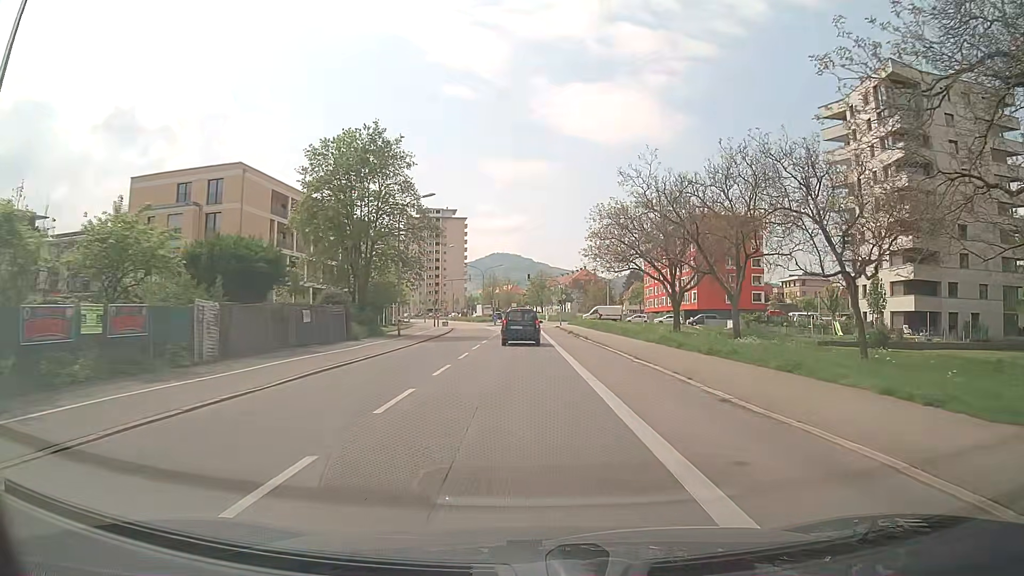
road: secondary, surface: asphalt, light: Day
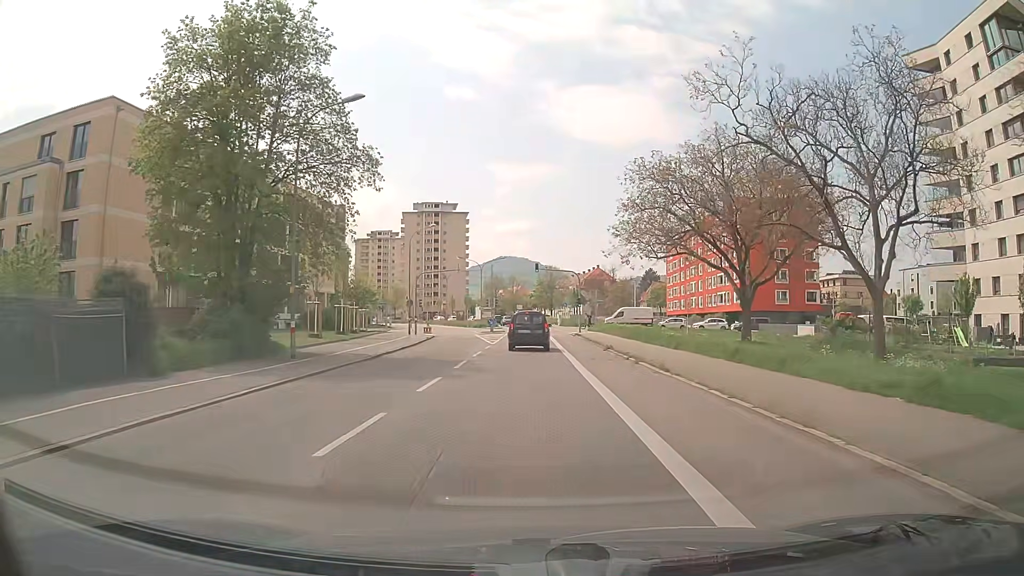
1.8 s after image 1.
(-0.1, +20.7) m; -1°
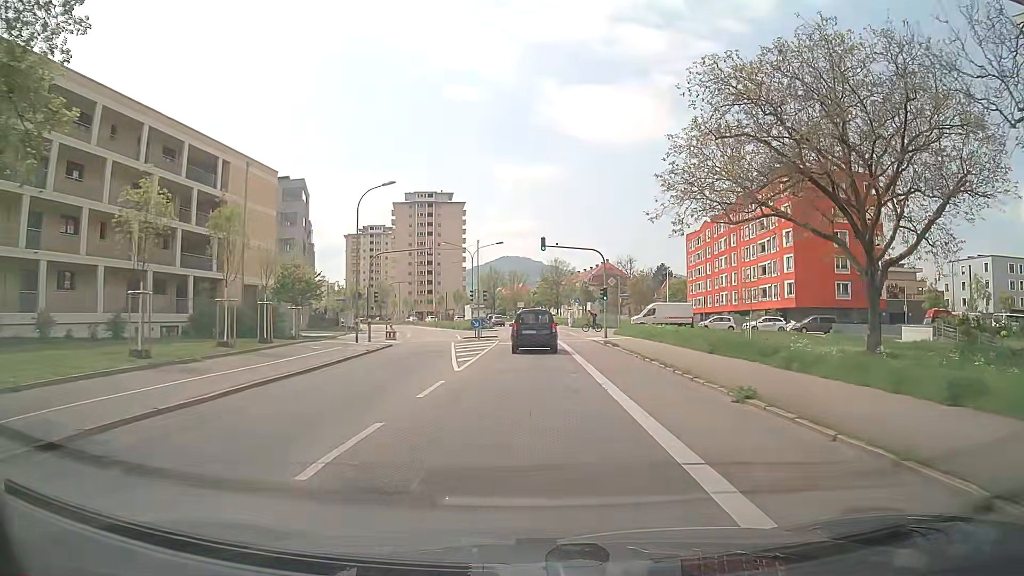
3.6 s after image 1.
(0.0, +18.9) m; 0°
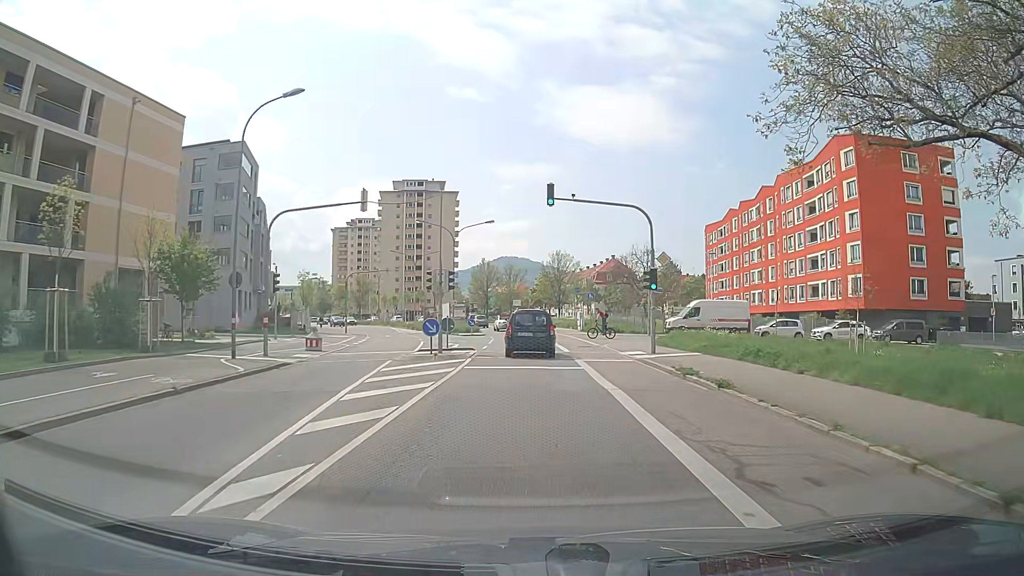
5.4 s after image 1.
(0.0, +17.0) m; 0°
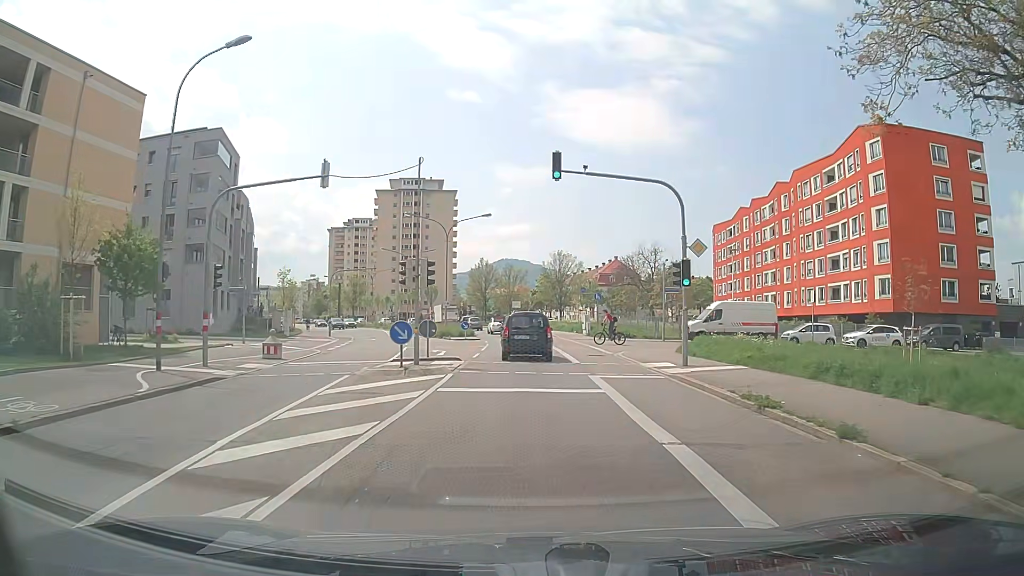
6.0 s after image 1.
(0.0, +5.3) m; +1°
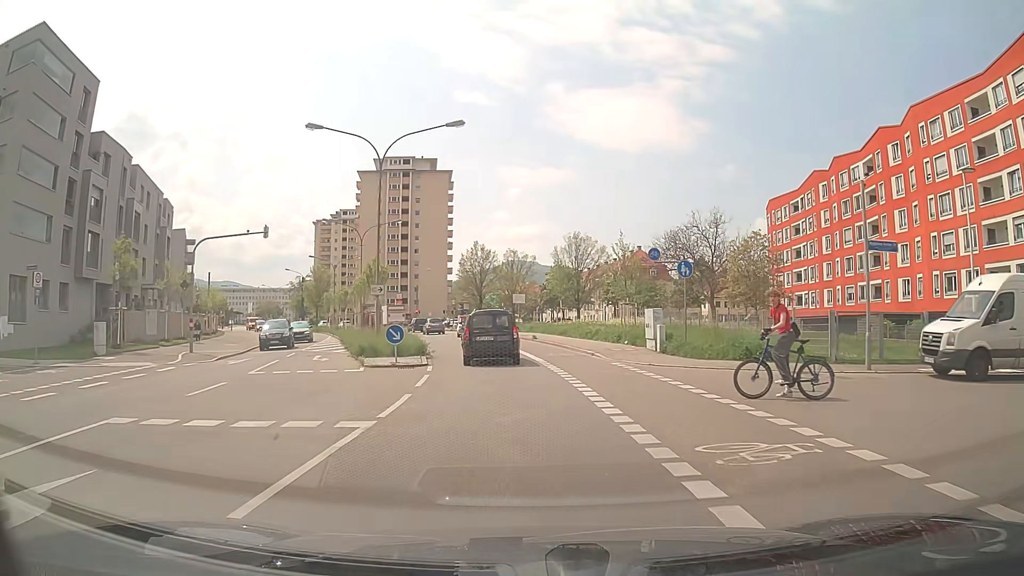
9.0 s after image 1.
(-0.1, +26.2) m; -1°
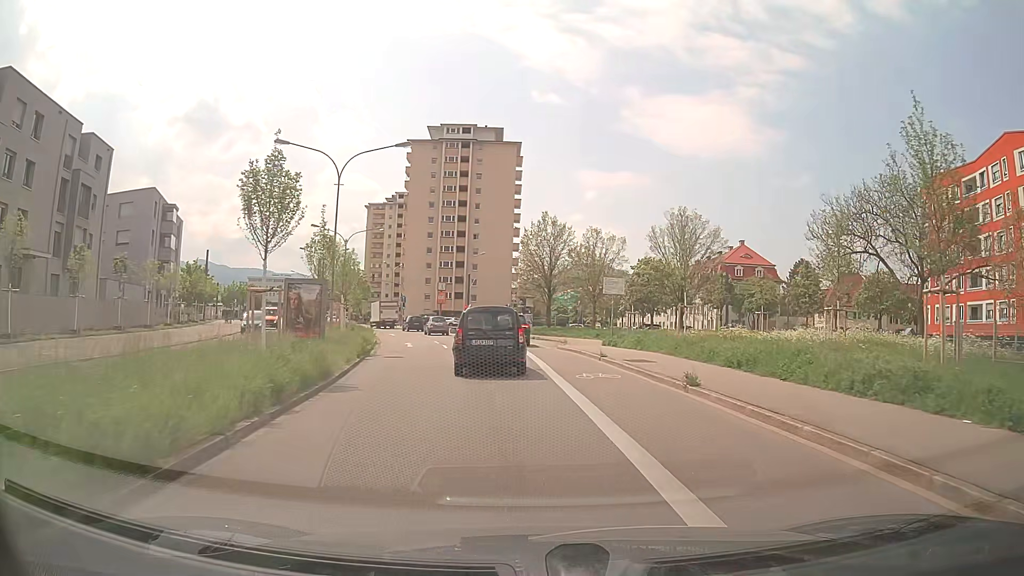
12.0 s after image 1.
(-1.3, +25.2) m; -6°
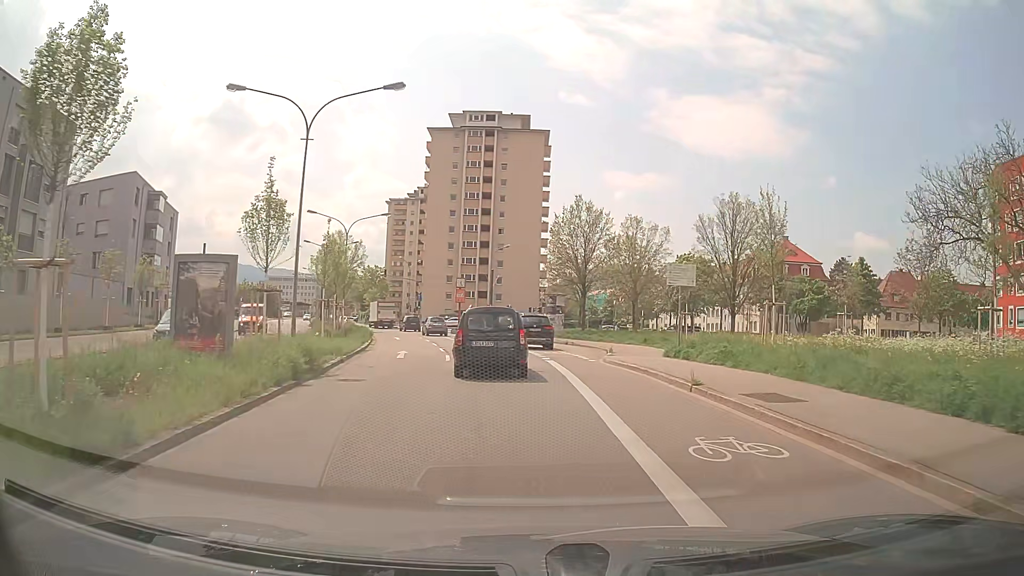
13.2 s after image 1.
(-0.2, +8.8) m; -2°
